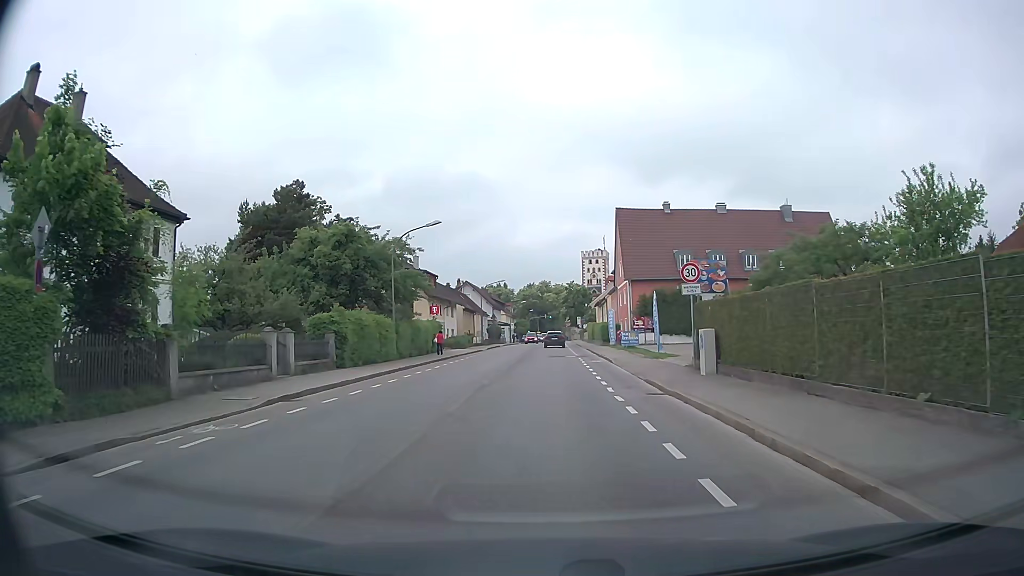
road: secondary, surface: asphalt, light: Day
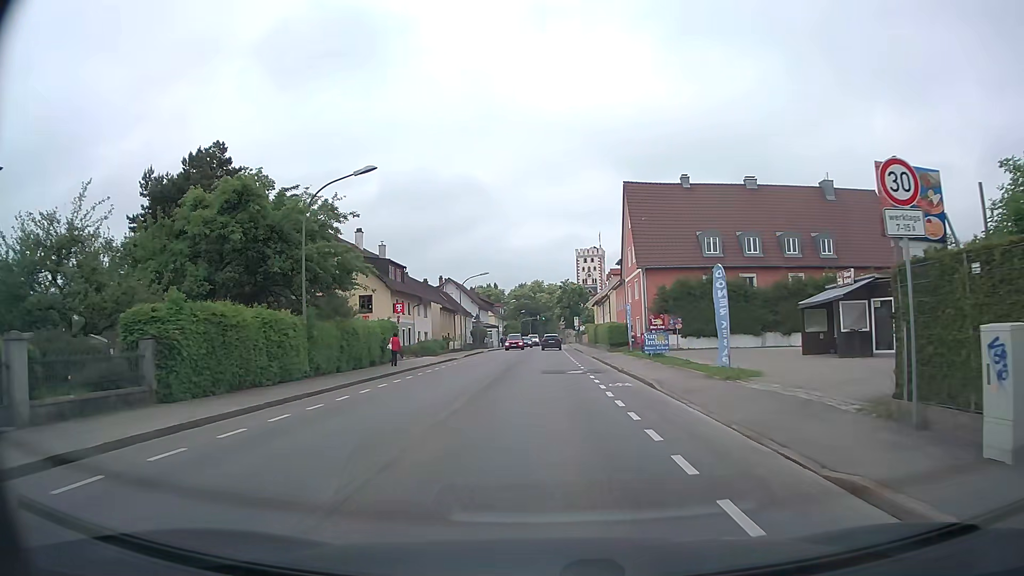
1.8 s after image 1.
(+0.1, +12.8) m; 0°
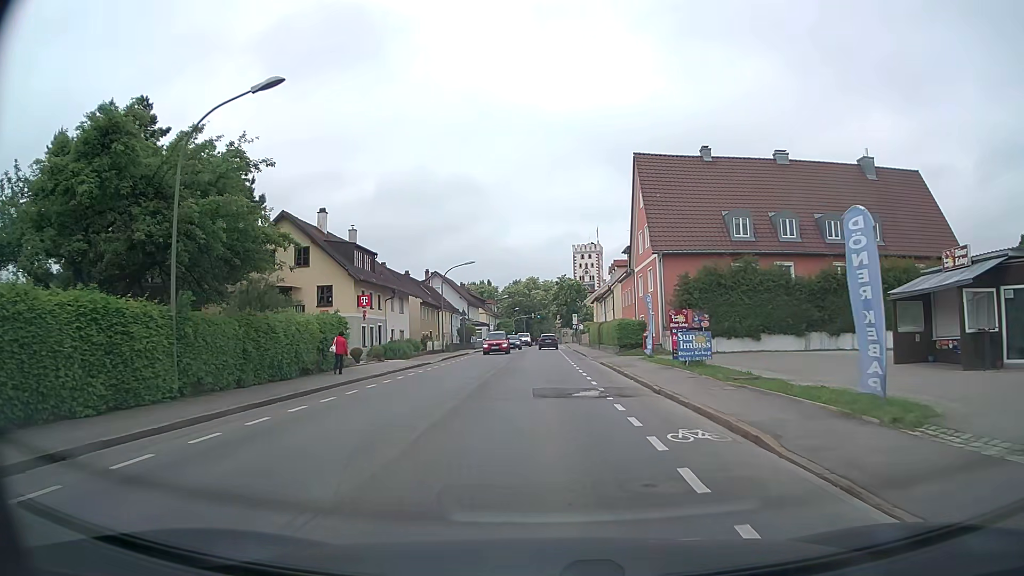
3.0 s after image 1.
(0.0, +8.7) m; 0°
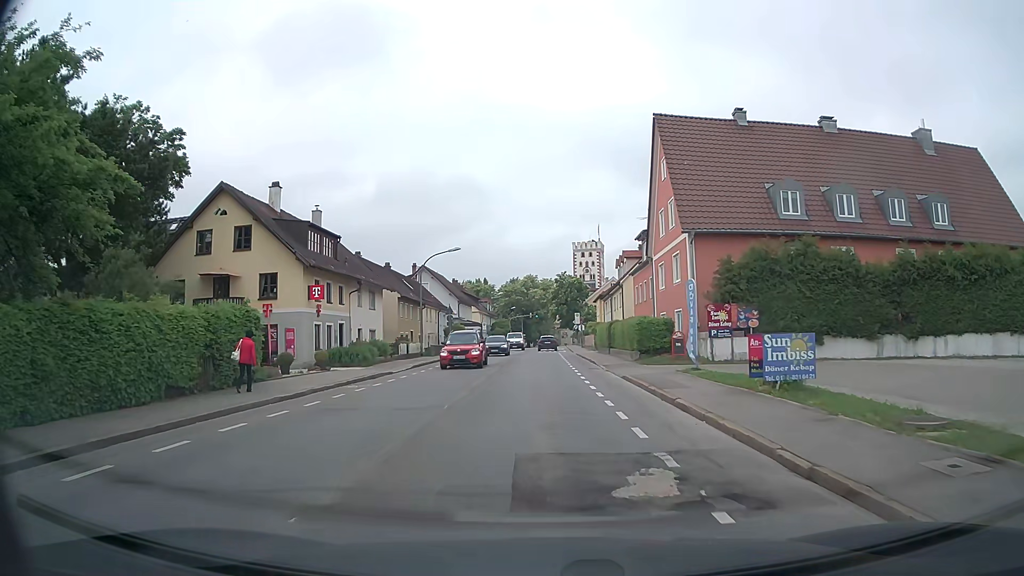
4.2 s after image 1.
(+0.1, +8.9) m; +1°
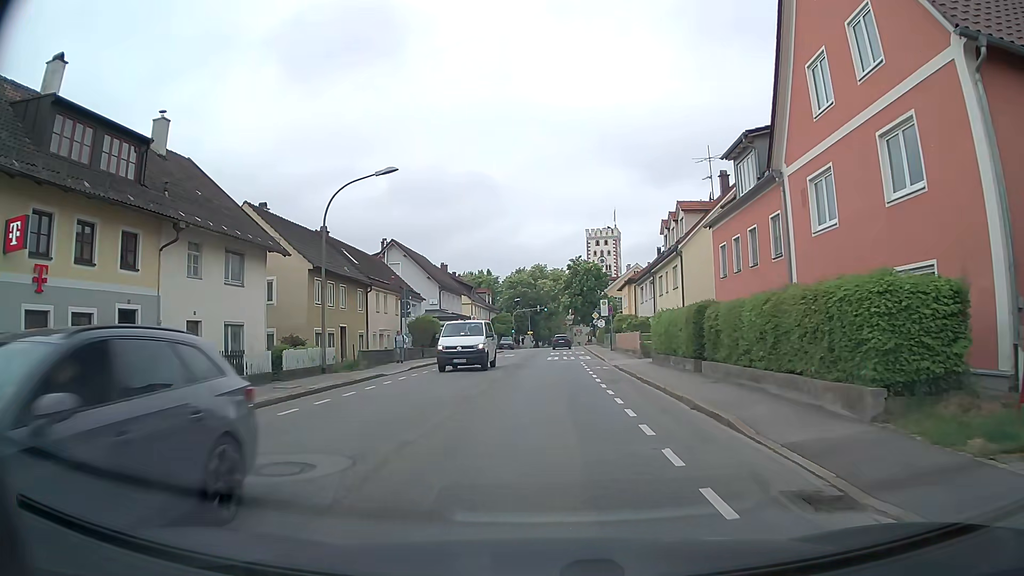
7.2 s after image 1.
(-0.1, +21.9) m; -1°
(0, +10) (0, +20) (0, +30) (0, +40) (0, +50) (+1, +60) (+1, +70) (+1, +80) (+2, +90) (+2, +100) m
